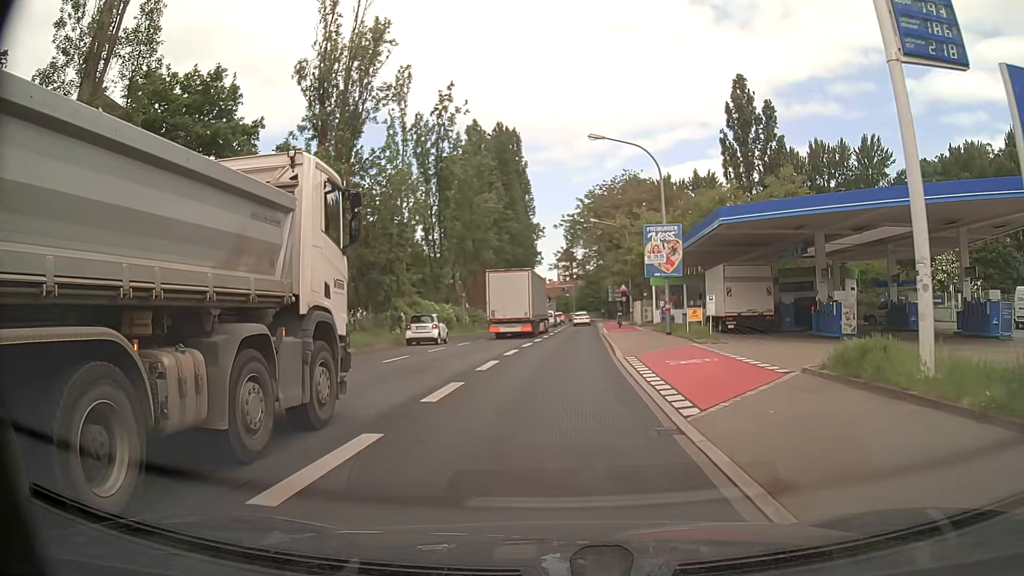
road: primary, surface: asphalt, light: Day
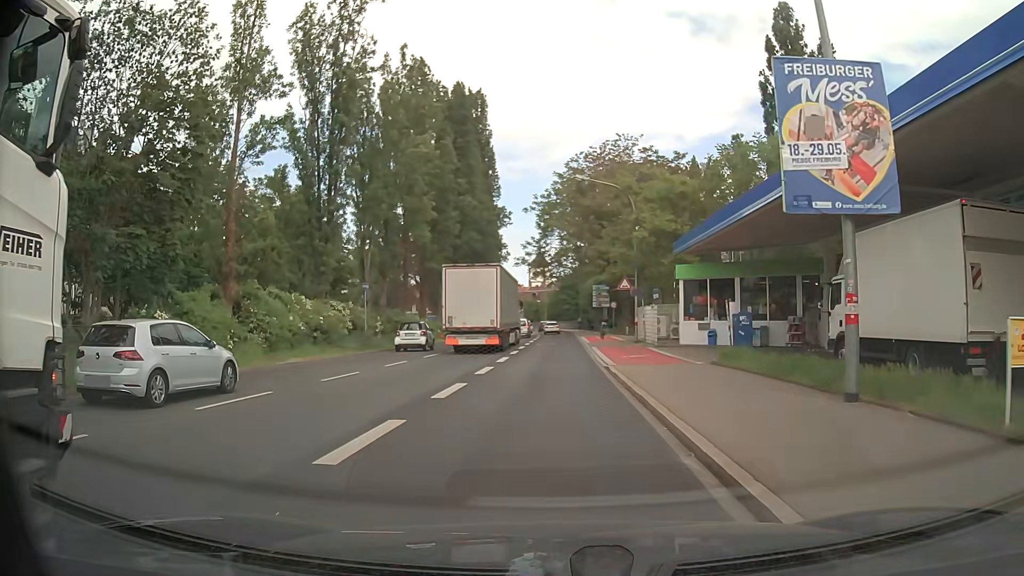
(+0.8, +22.3) m; +2°
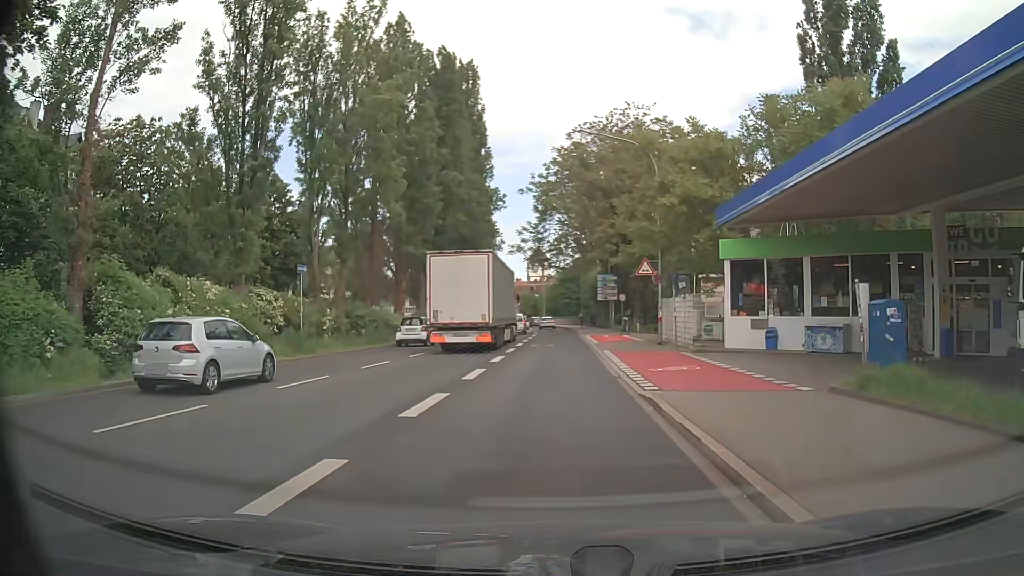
(+0.1, +8.9) m; +1°
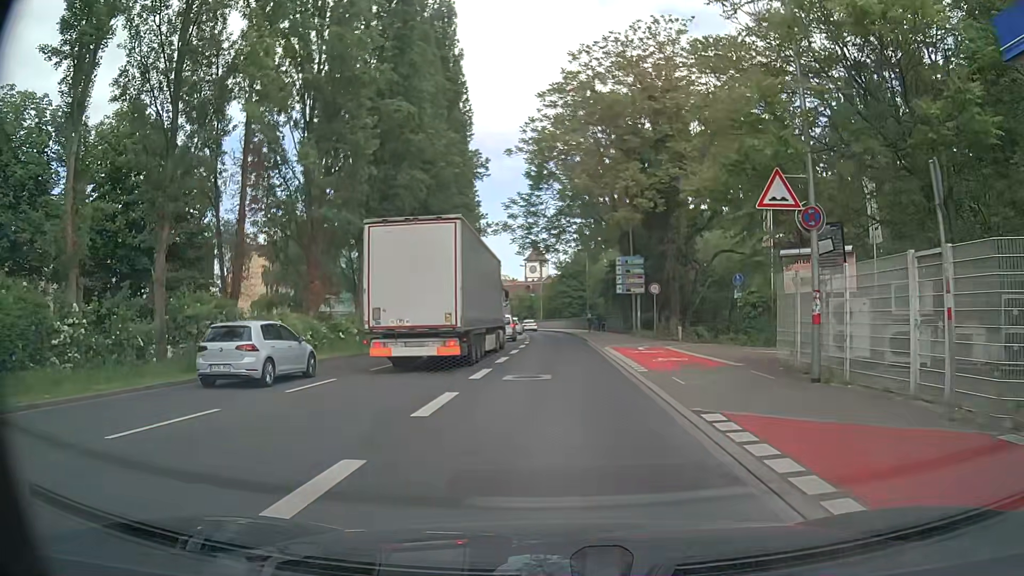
(-0.1, +18.1) m; 0°
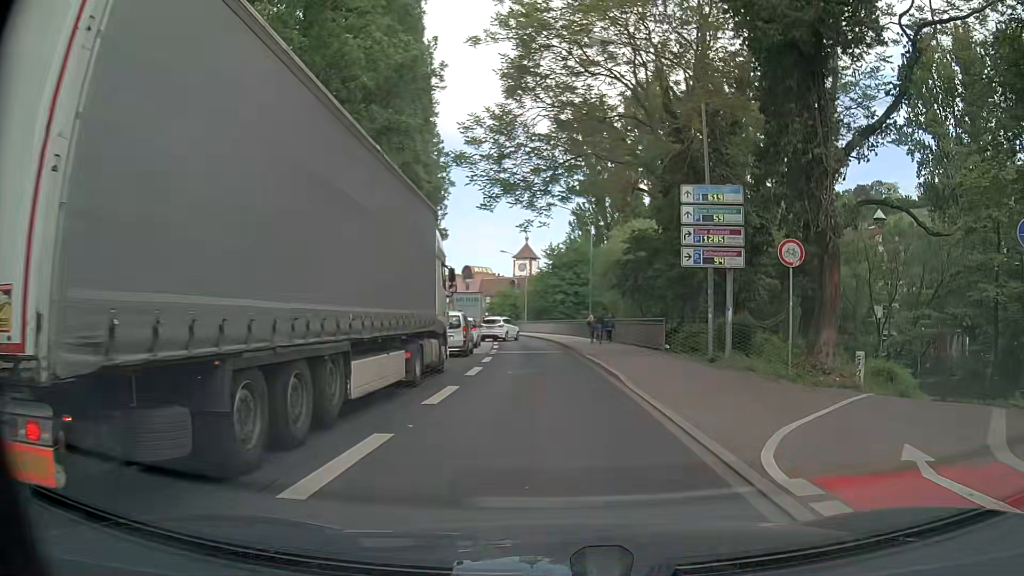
(+0.1, +22.4) m; +1°
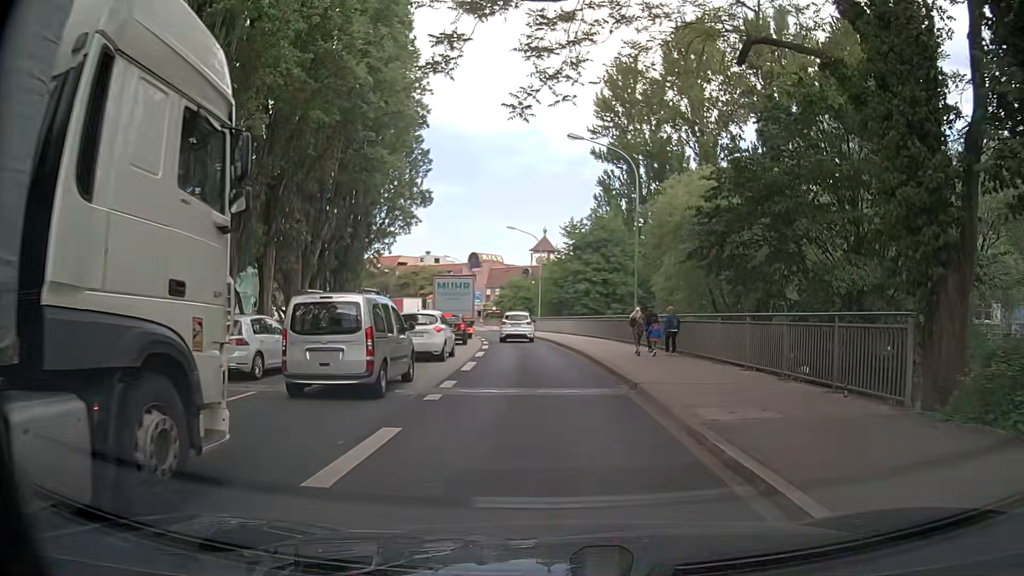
(-0.3, +17.7) m; -3°
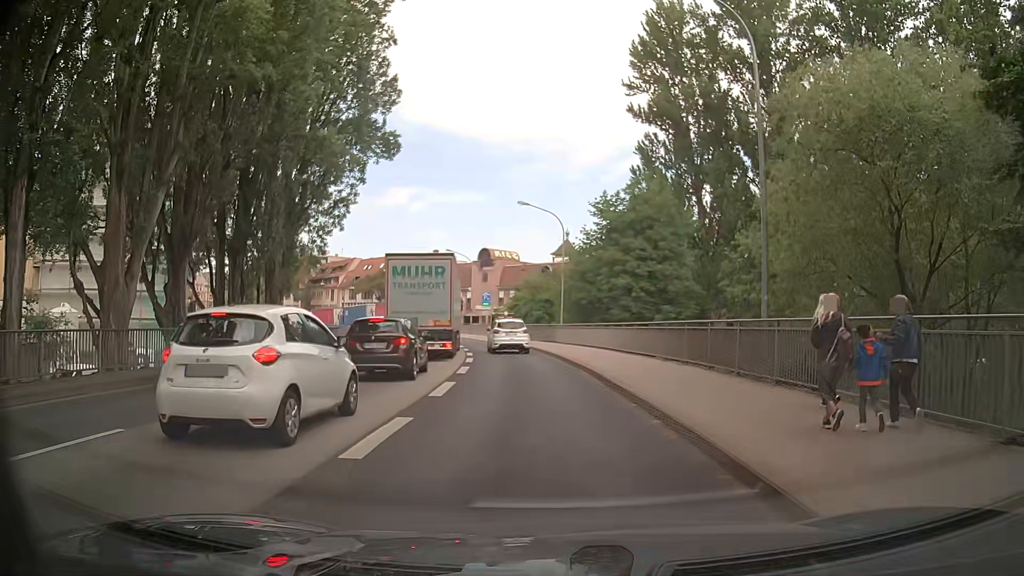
(-0.1, +16.7) m; 0°
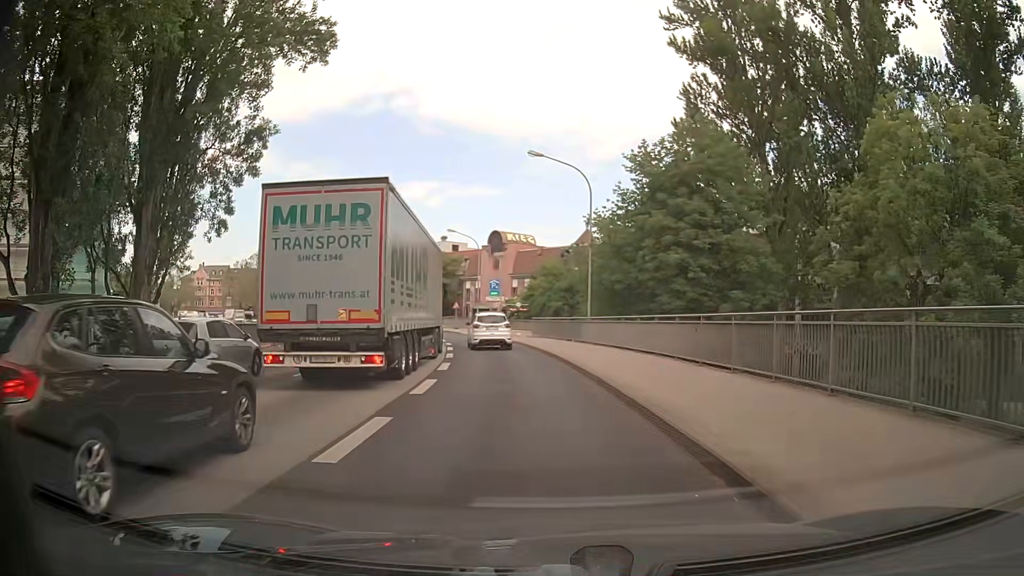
(-0.5, +12.6) m; -4°
(0, +10) (-1, +20) (-2, +30) (-3, +40) (-5, +50) (-8, +59) (-12, +69) (-16, +78) (-21, +86) (-26, +95) m
